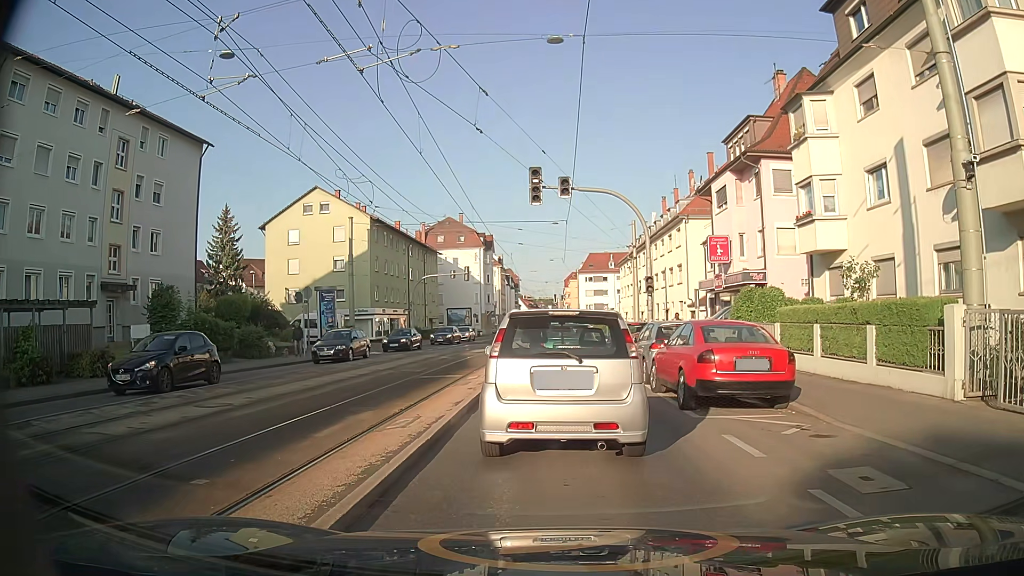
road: secondary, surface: asphalt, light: Day
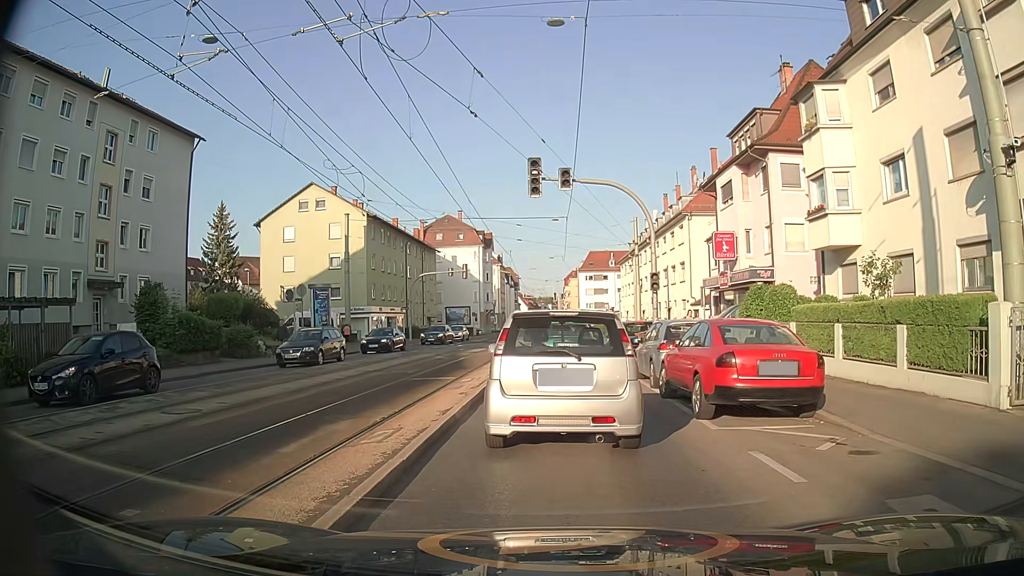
(0.0, +1.2) m; 0°
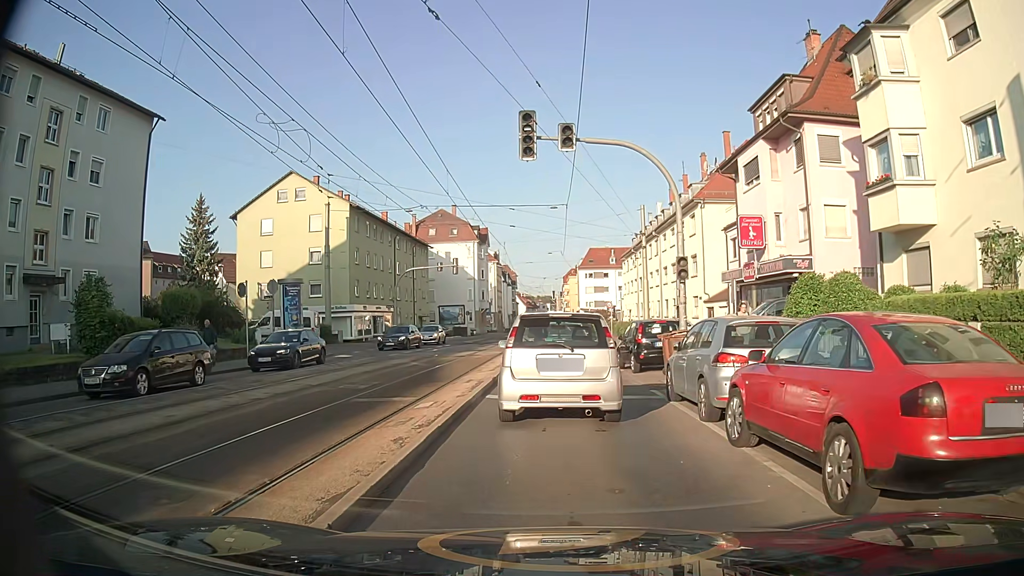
(+0.1, +5.2) m; +1°
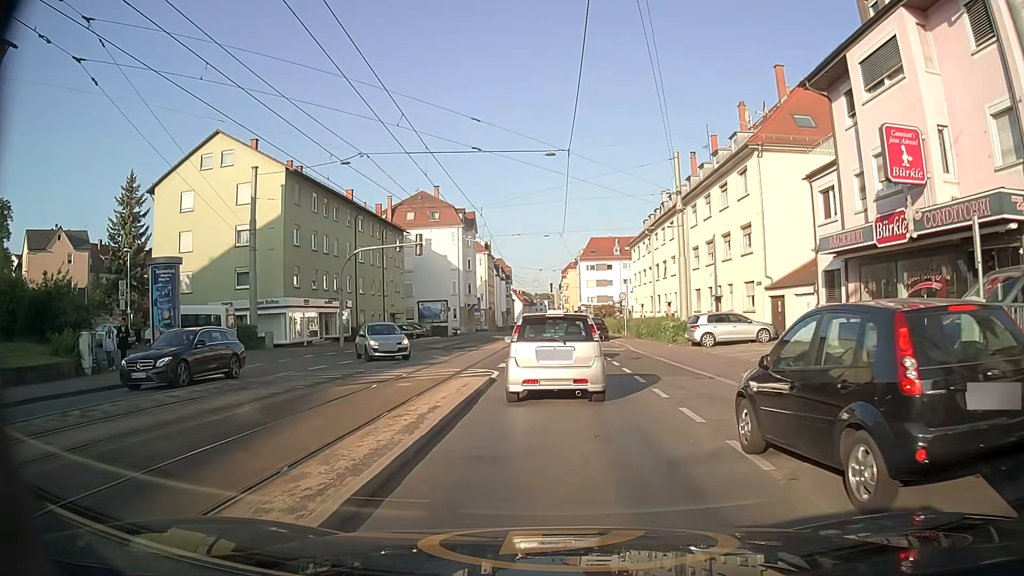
(0.0, +14.5) m; 0°
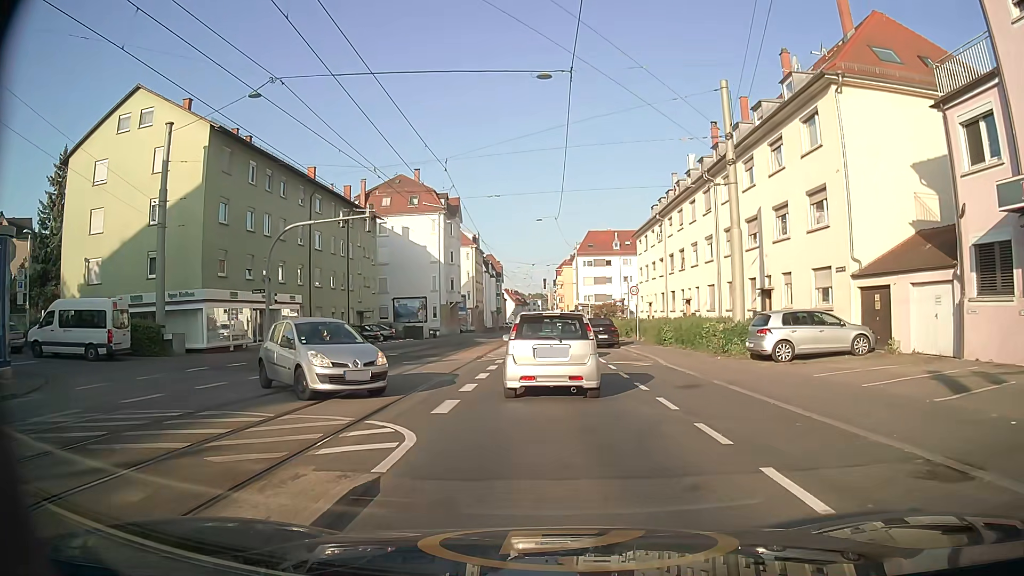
(0.0, +10.5) m; +1°
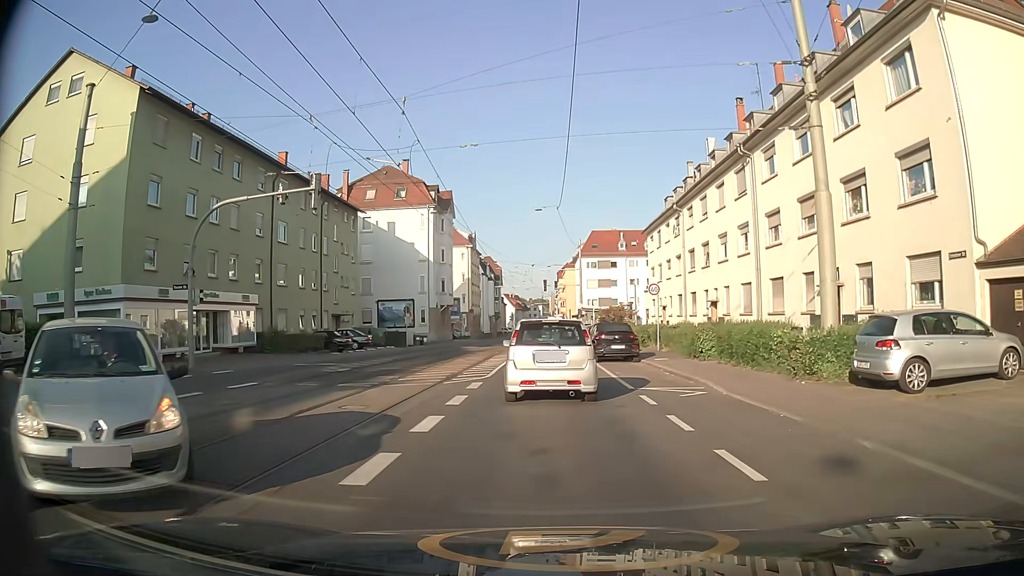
(0.0, +7.6) m; 0°
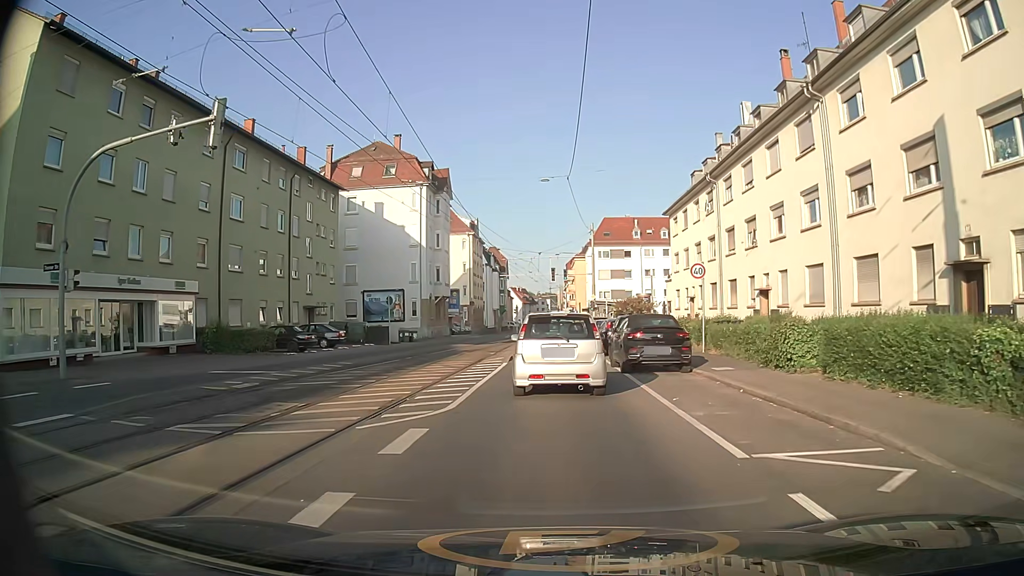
(-0.1, +8.3) m; 0°
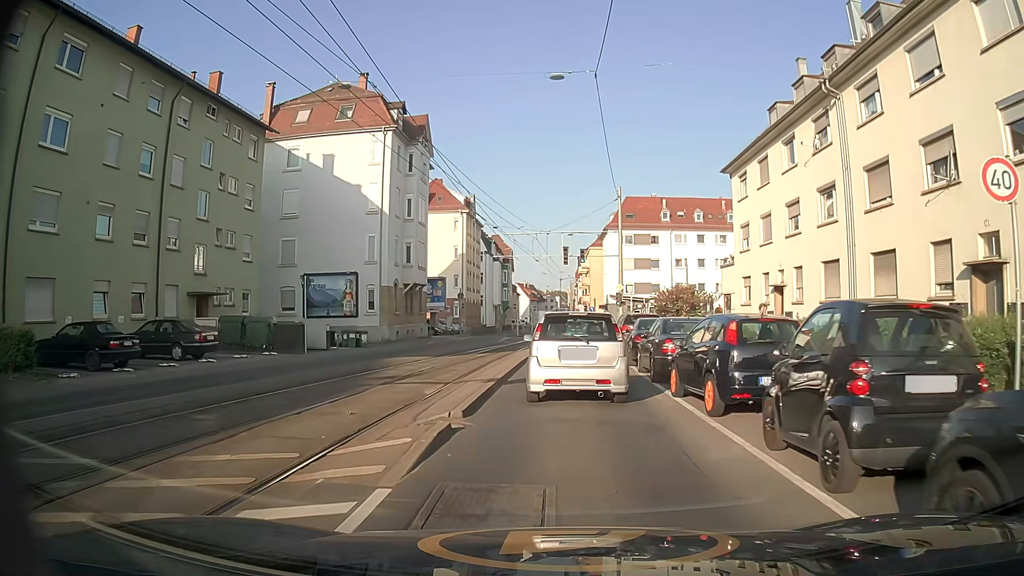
(-0.3, +17.3) m; -1°
